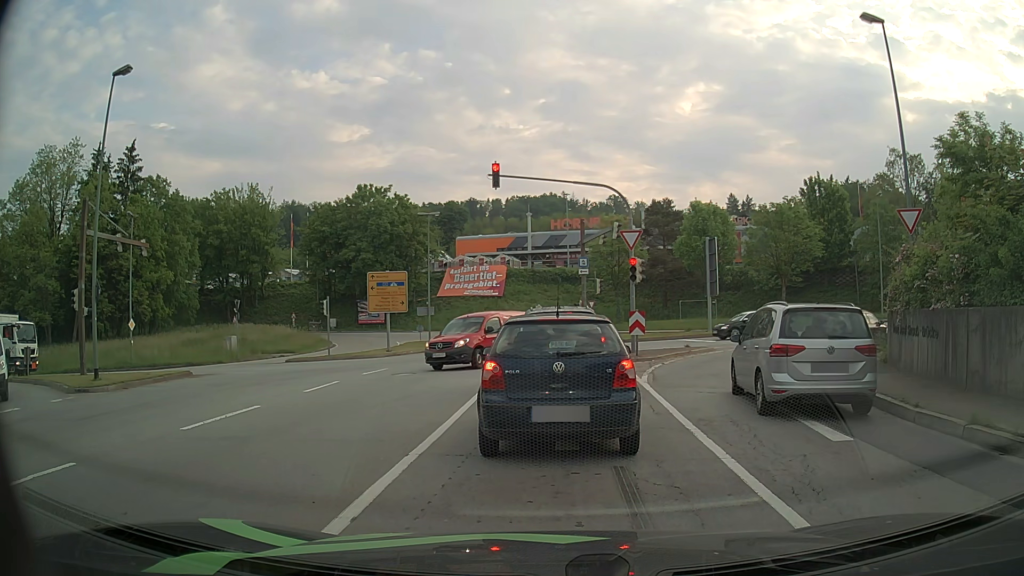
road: primary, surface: asphalt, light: Day
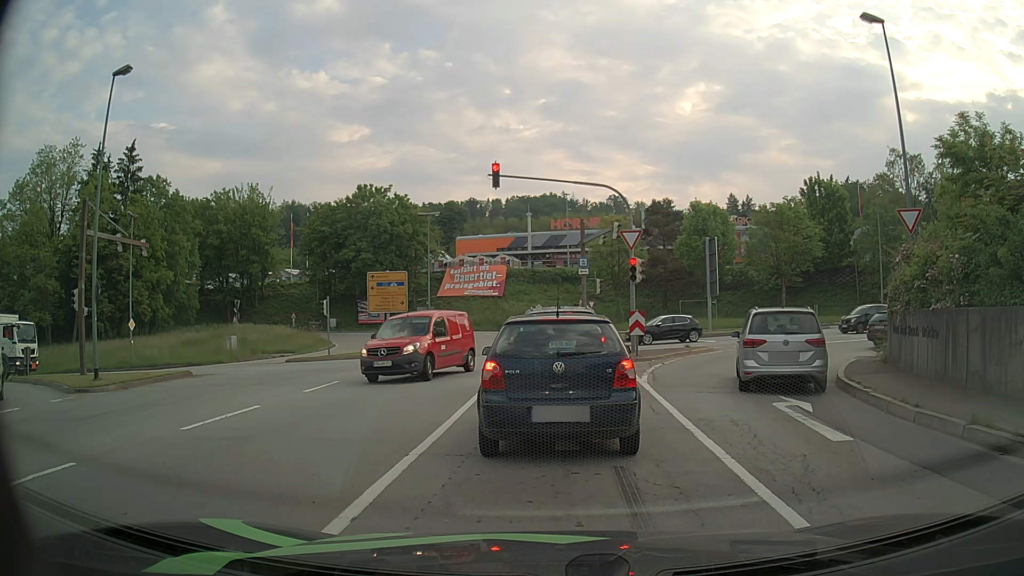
(0.0, 0.0) m; 0°
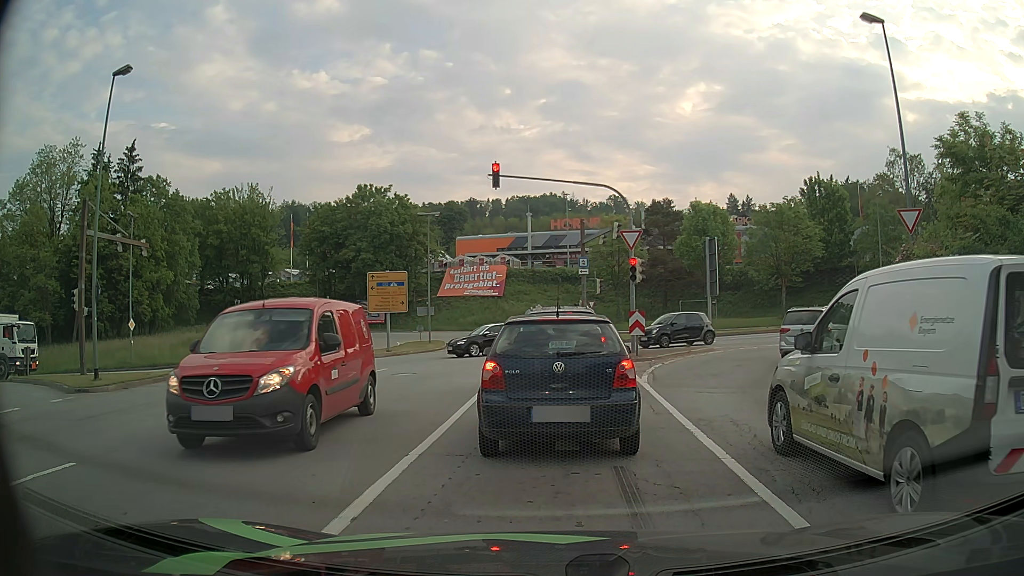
(0.0, 0.0) m; 0°
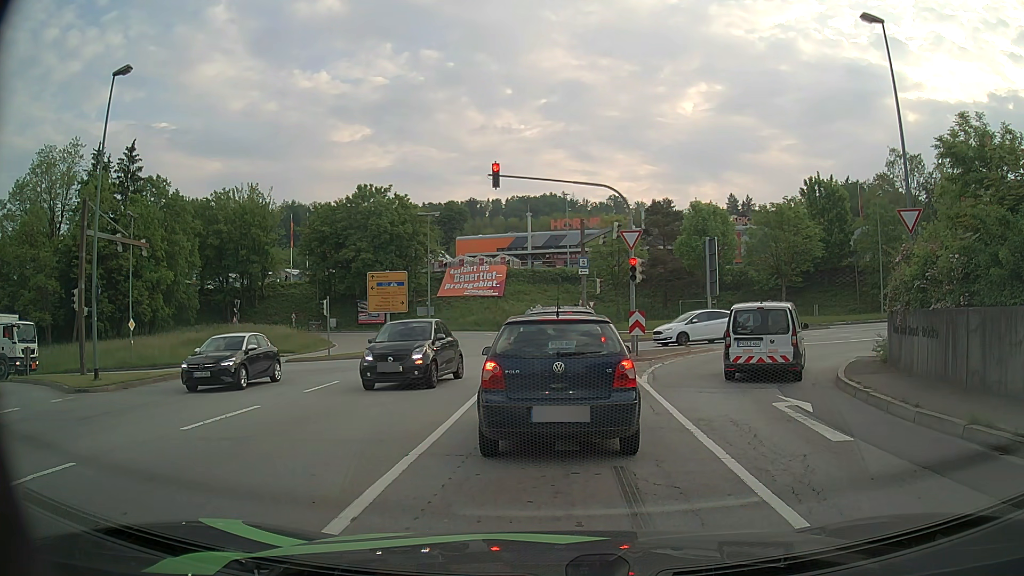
(0.0, 0.0) m; 0°
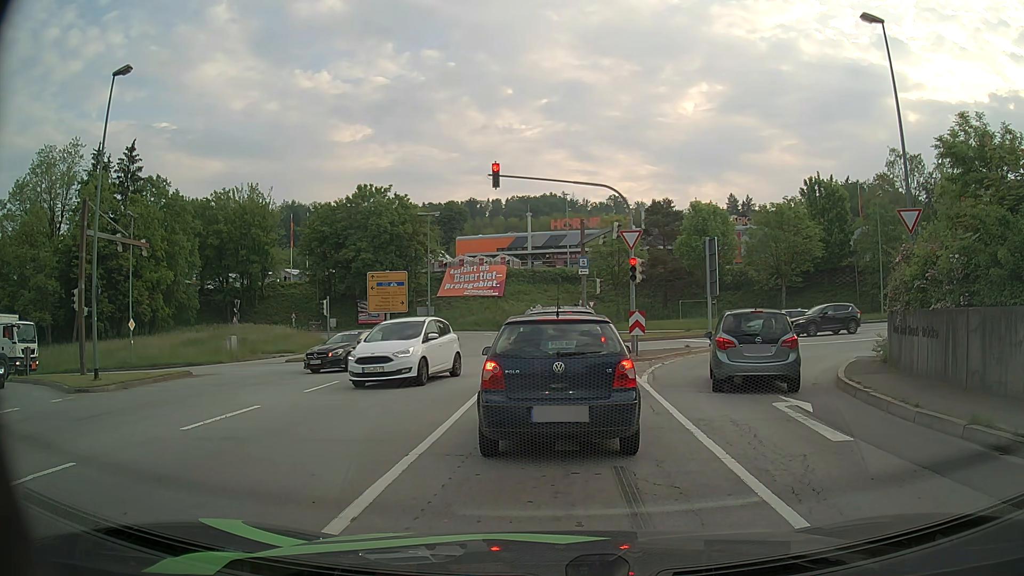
(0.0, 0.0) m; 0°
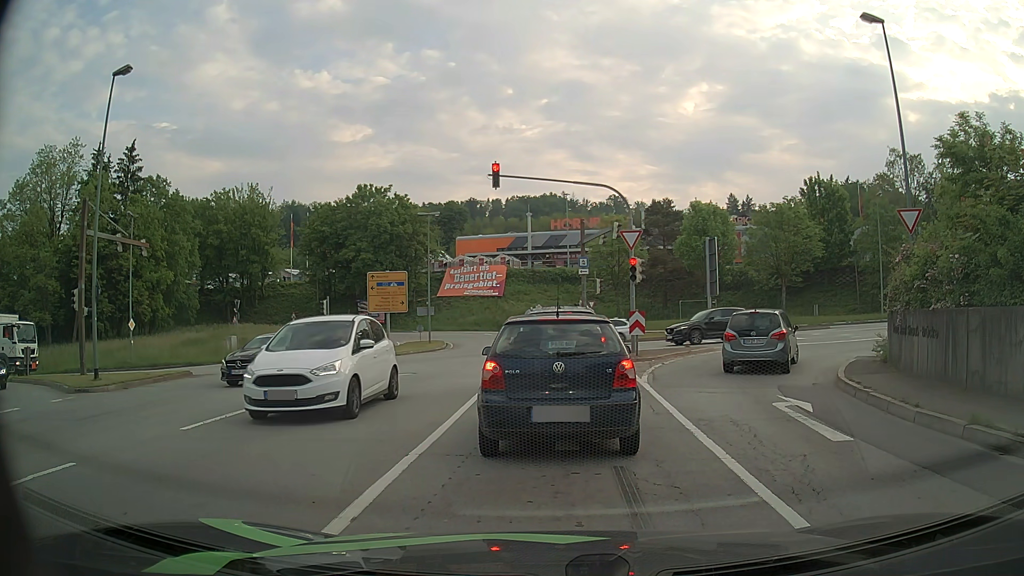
(0.0, 0.0) m; 0°
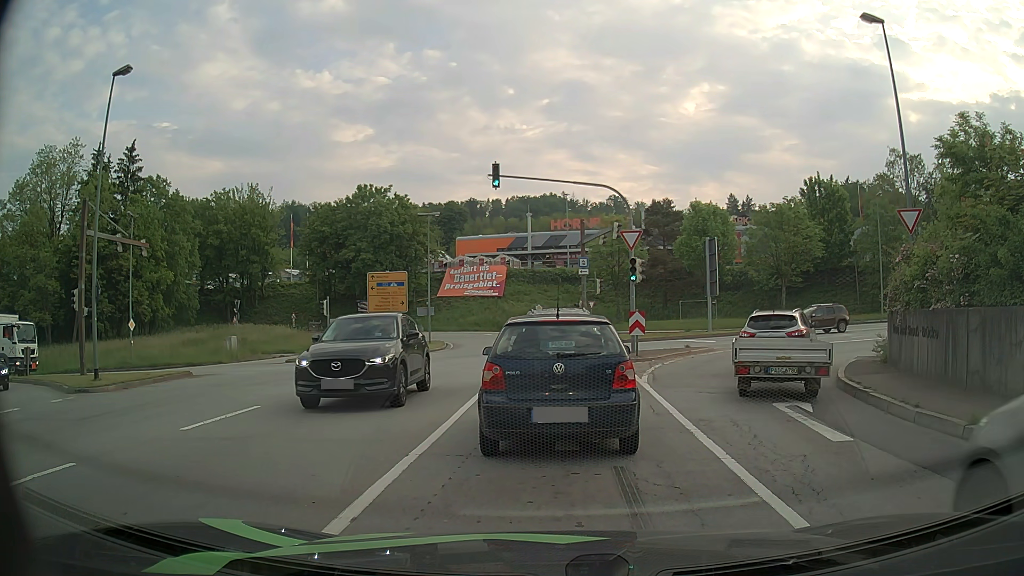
(0.0, 0.0) m; 0°
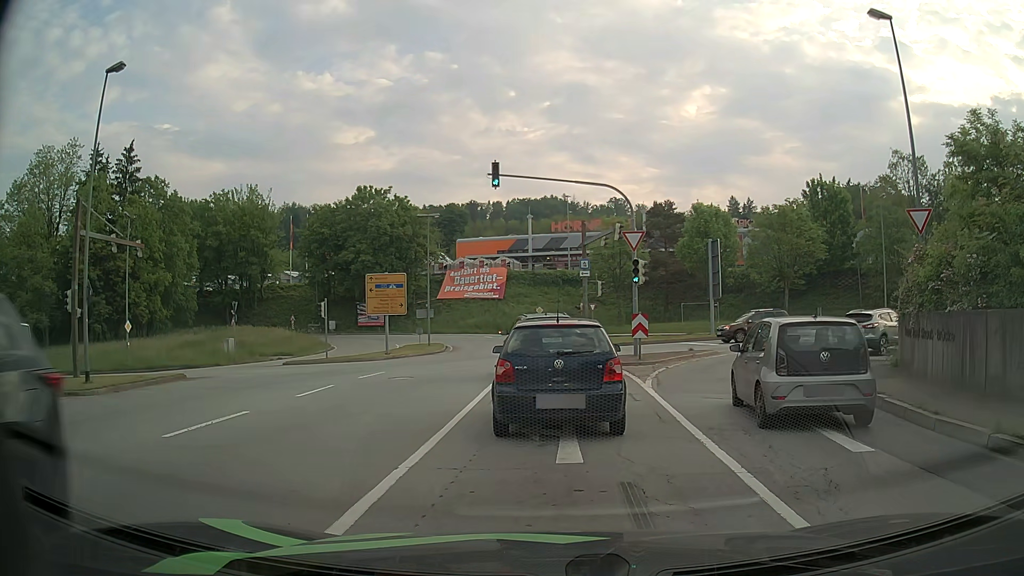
(0.0, +0.5) m; 0°
(0, +10) (0, +20) (-1, +30) (-3, +40) (-4, +50) (-8, +59) (-13, +67) (-21, +73) (-31, +75) (-41, +75) m
